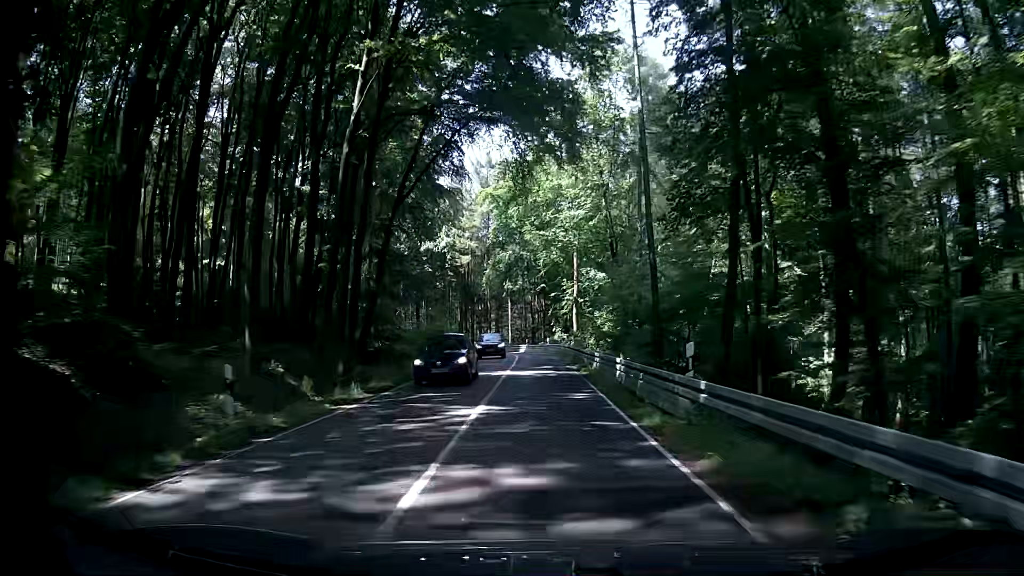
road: secondary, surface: asphalt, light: Day
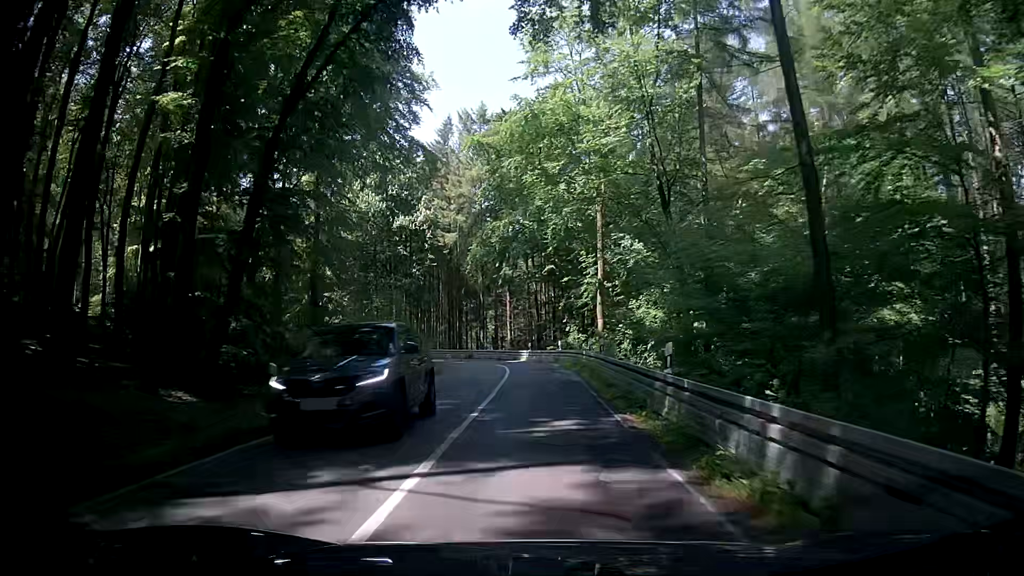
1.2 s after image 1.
(-0.2, +18.9) m; -1°
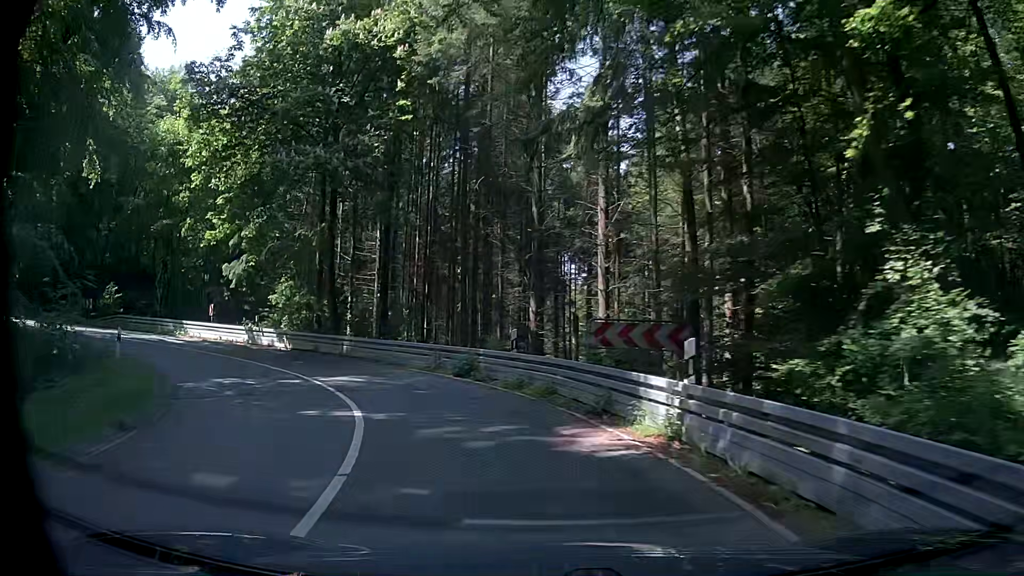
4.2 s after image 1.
(-1.6, +38.6) m; -8°
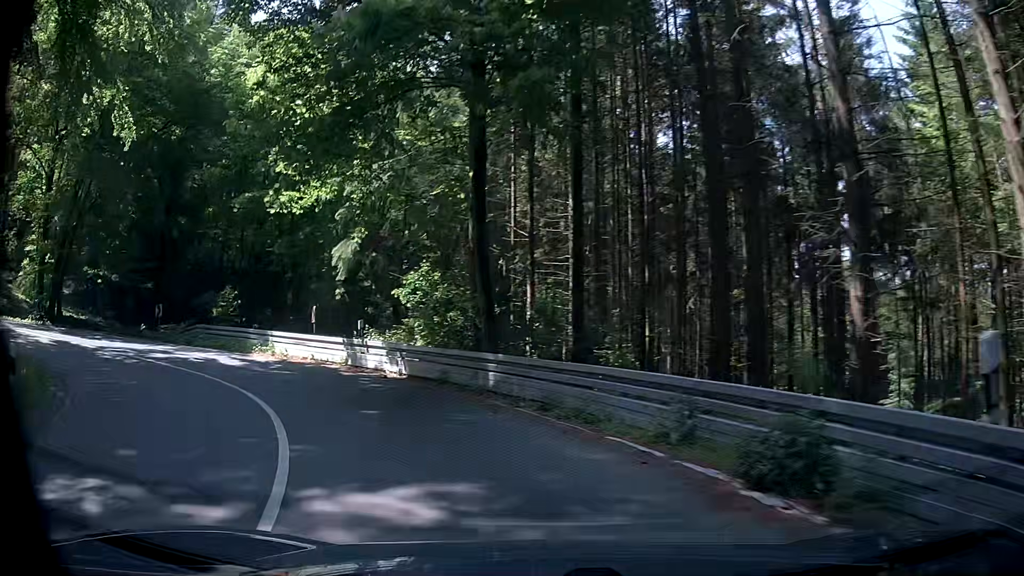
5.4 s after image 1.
(-1.8, +11.9) m; -19°
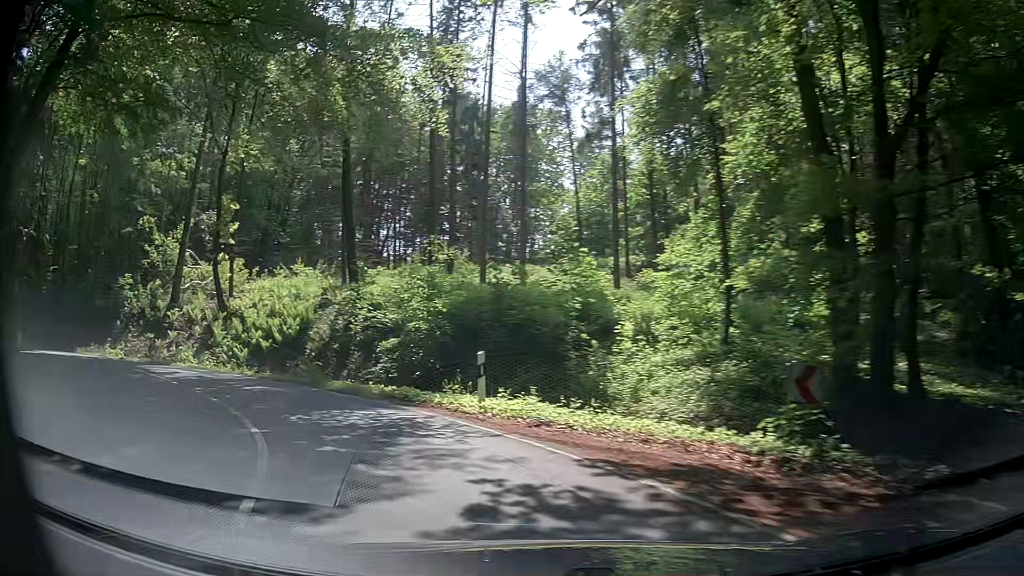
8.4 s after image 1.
(-14.9, +21.1) m; -78°
